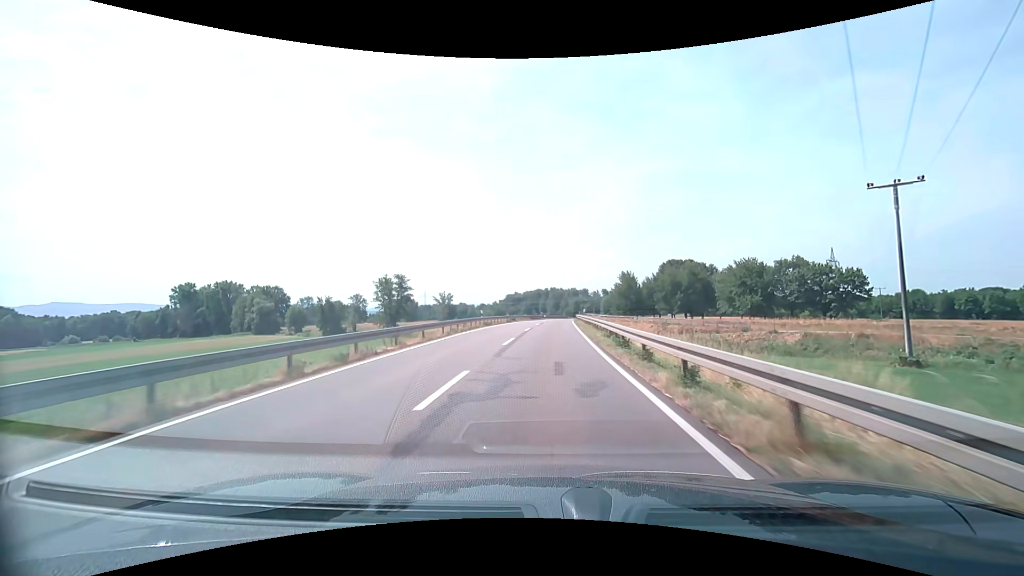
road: secondary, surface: asphalt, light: Day
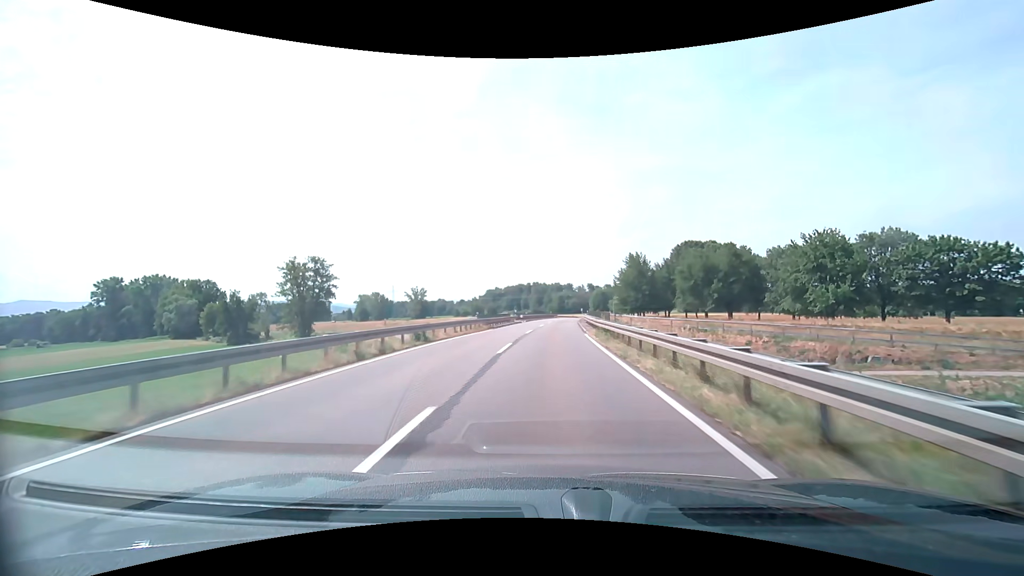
(+0.7, +40.0) m; +2°
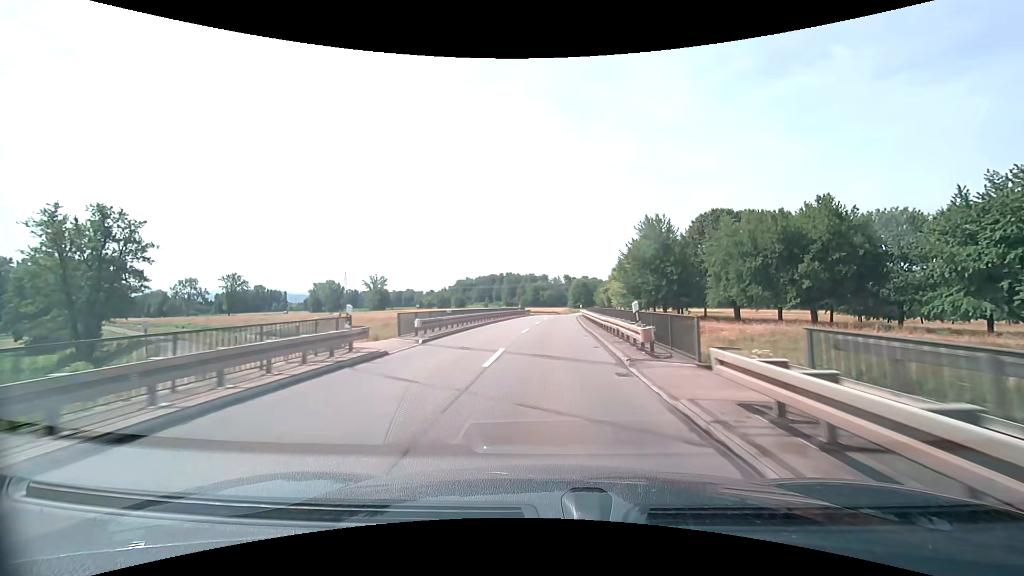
(+0.9, +39.7) m; +3°
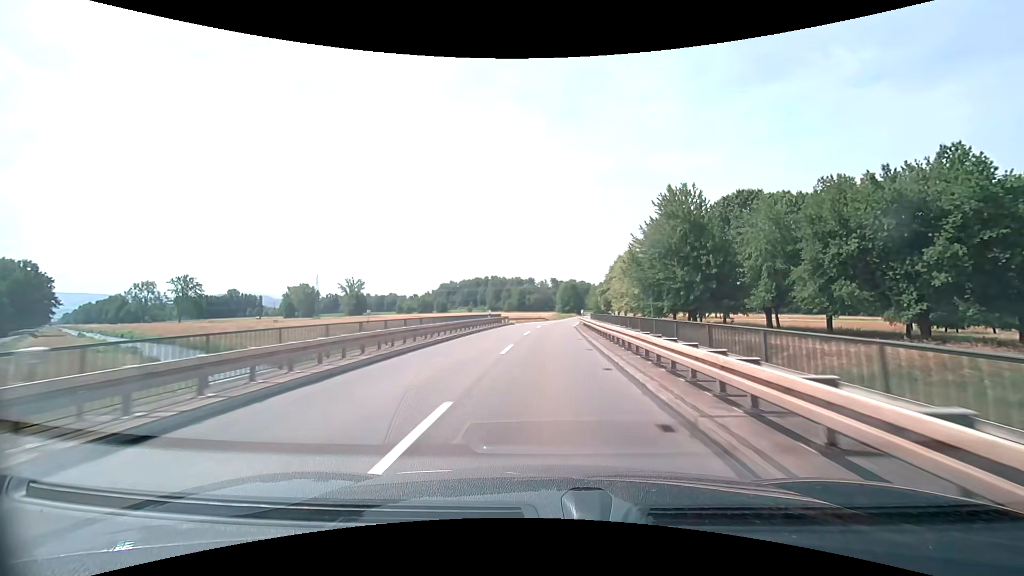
(+0.2, +19.6) m; +1°
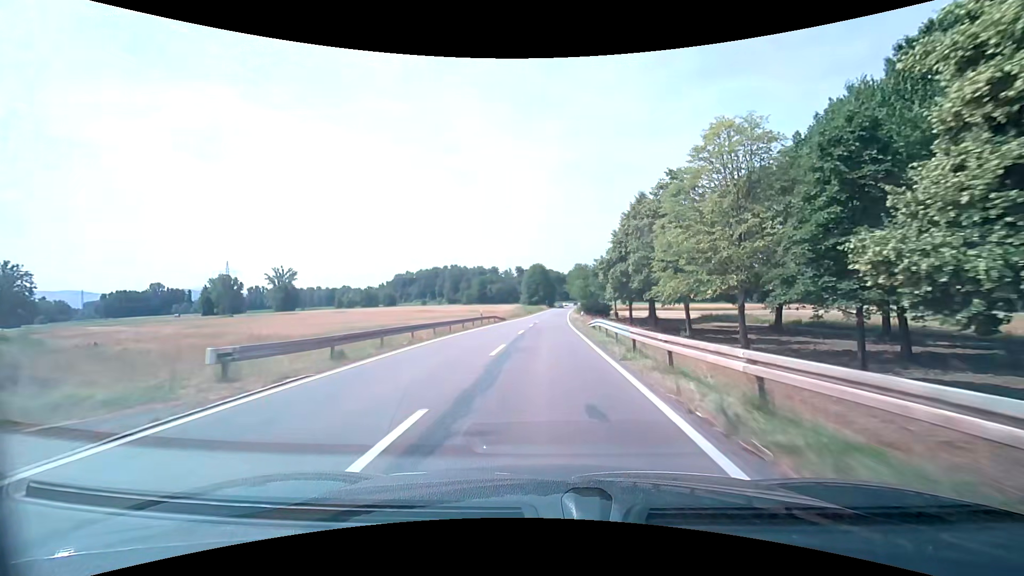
(+1.4, +49.0) m; +4°
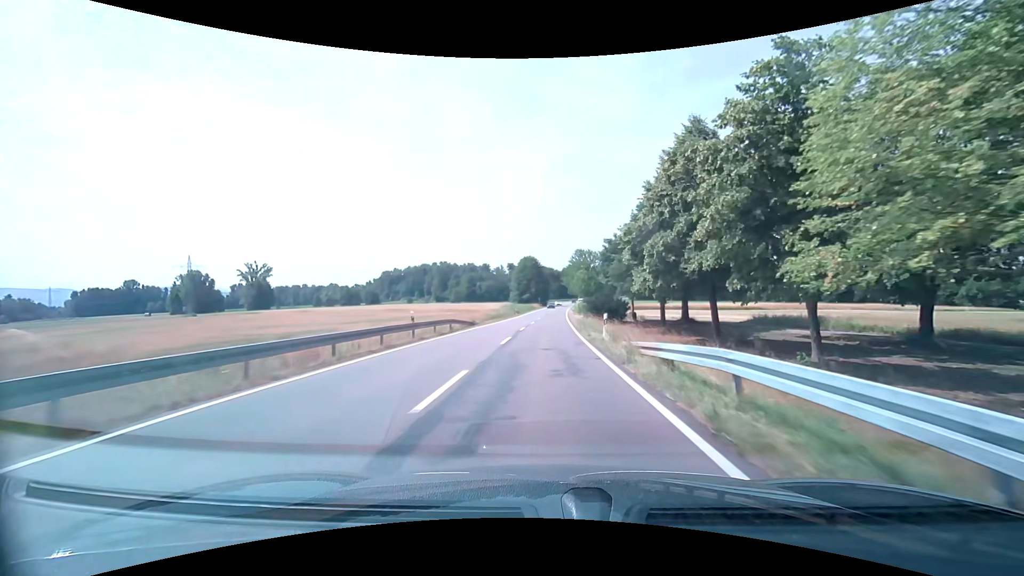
(+0.2, +20.0) m; +1°
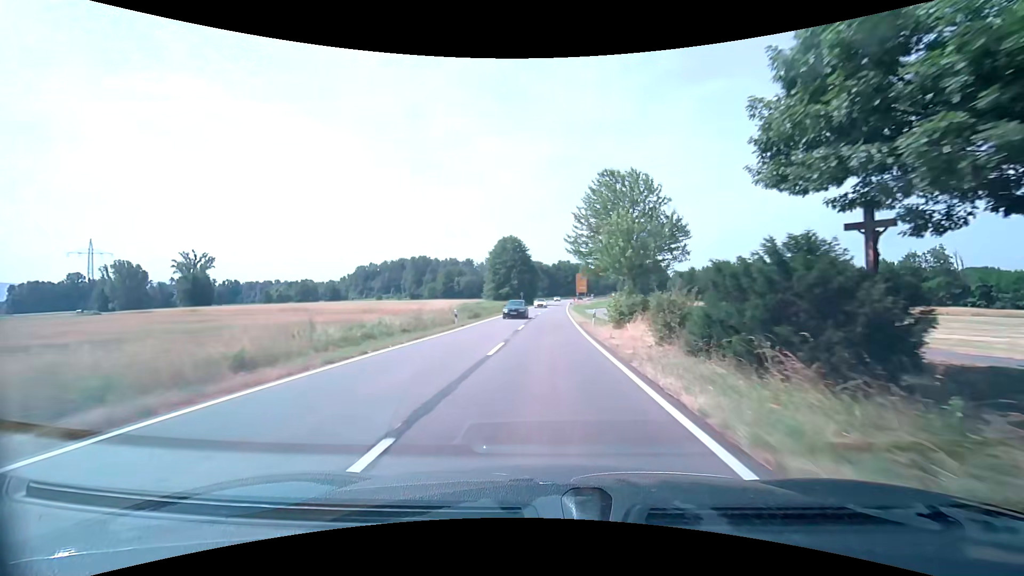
(+0.4, +40.8) m; +1°
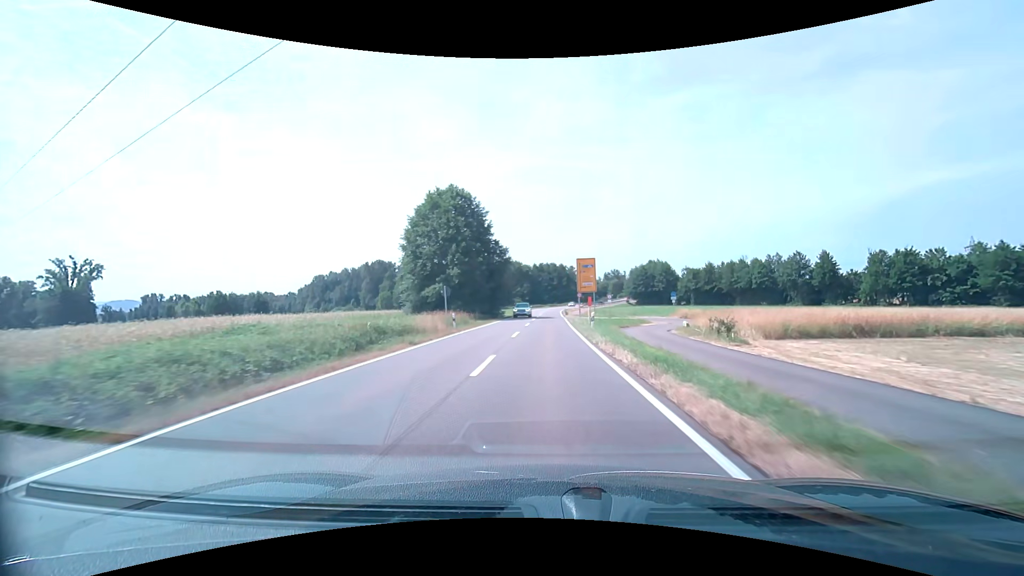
(+0.9, +51.9) m; +2°
(0, +10) (0, +20) (0, +30) (0, +40) (+1, +50) (+1, +60) (+1, +70) (+1, +80) (+1, +90) (+2, +100) m
